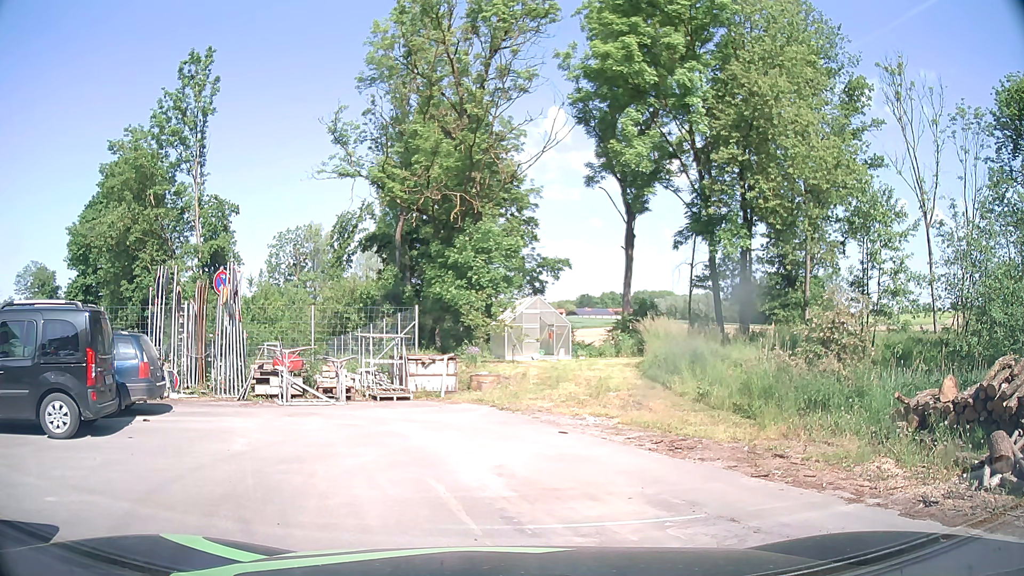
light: Day
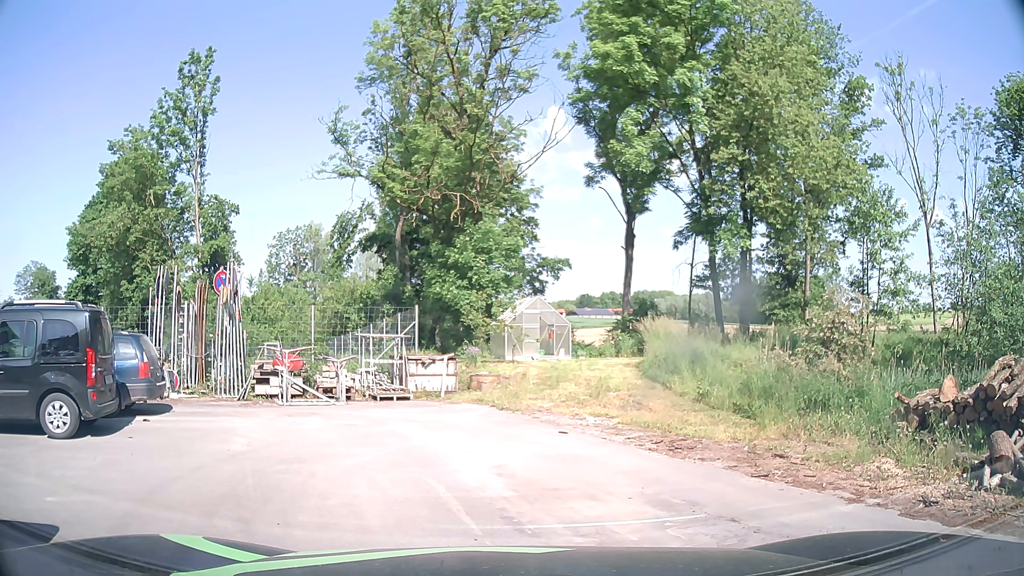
(0.0, 0.0) m; 0°
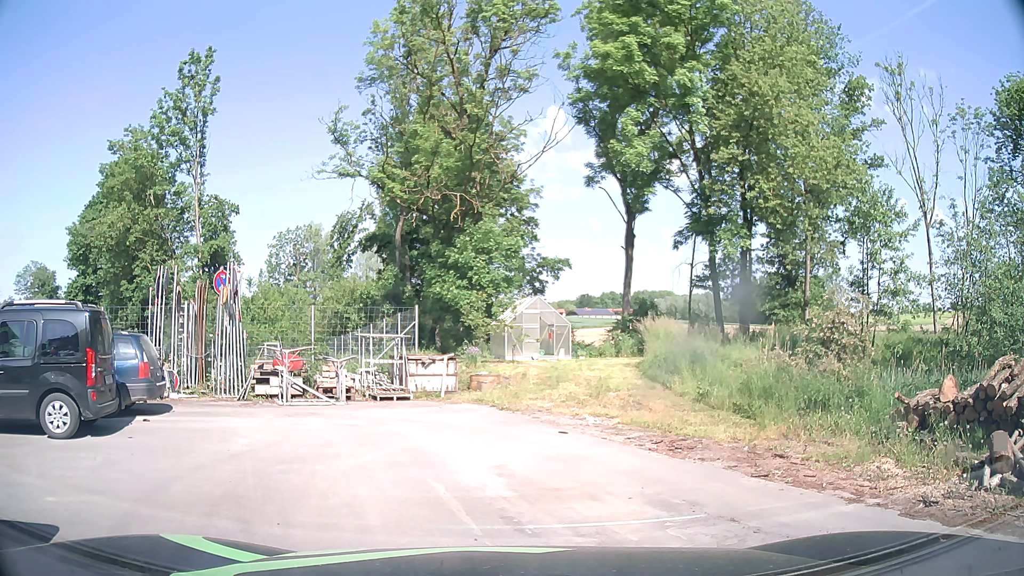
(0.0, 0.0) m; 0°
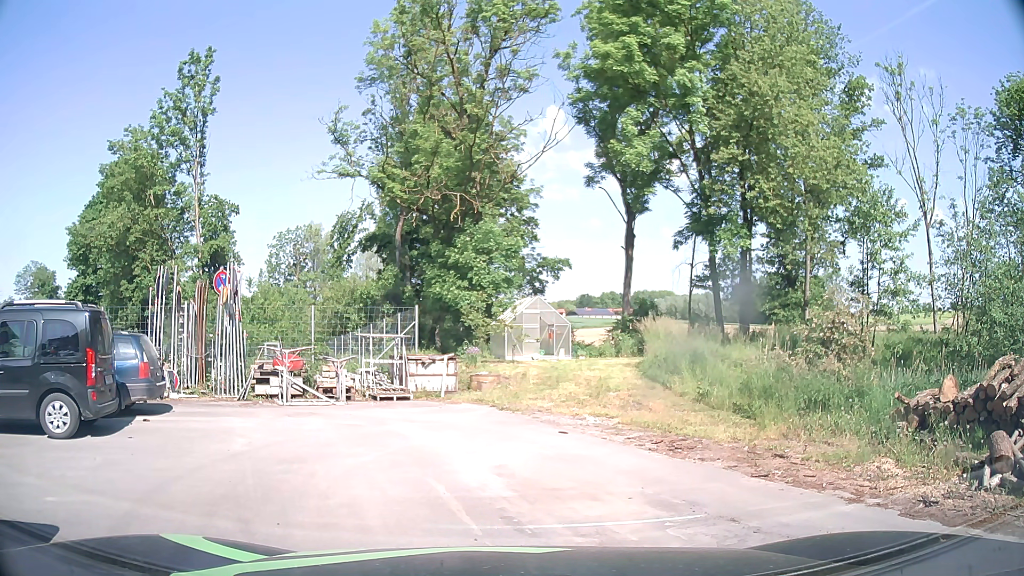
(0.0, 0.0) m; 0°
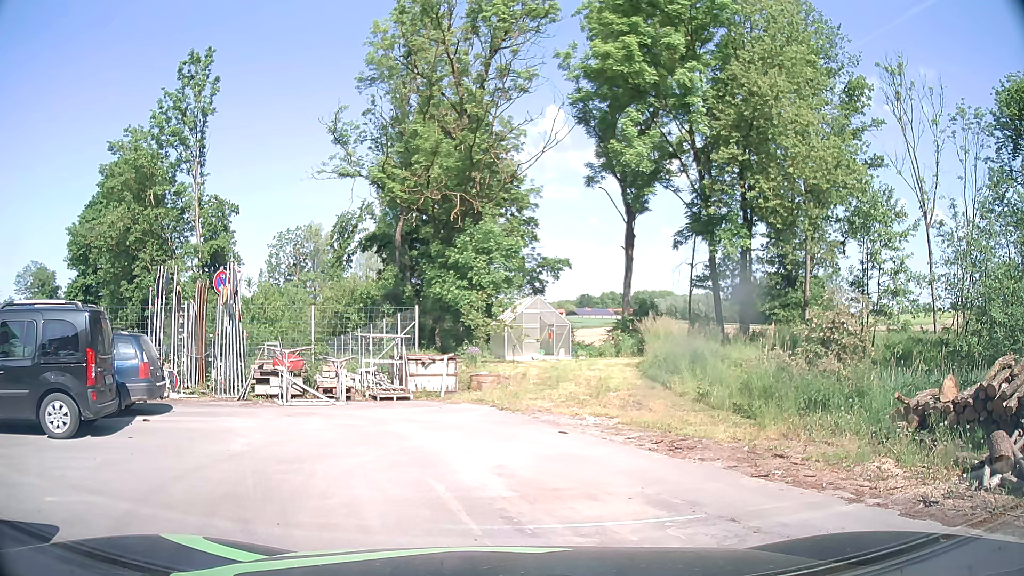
(0.0, 0.0) m; 0°
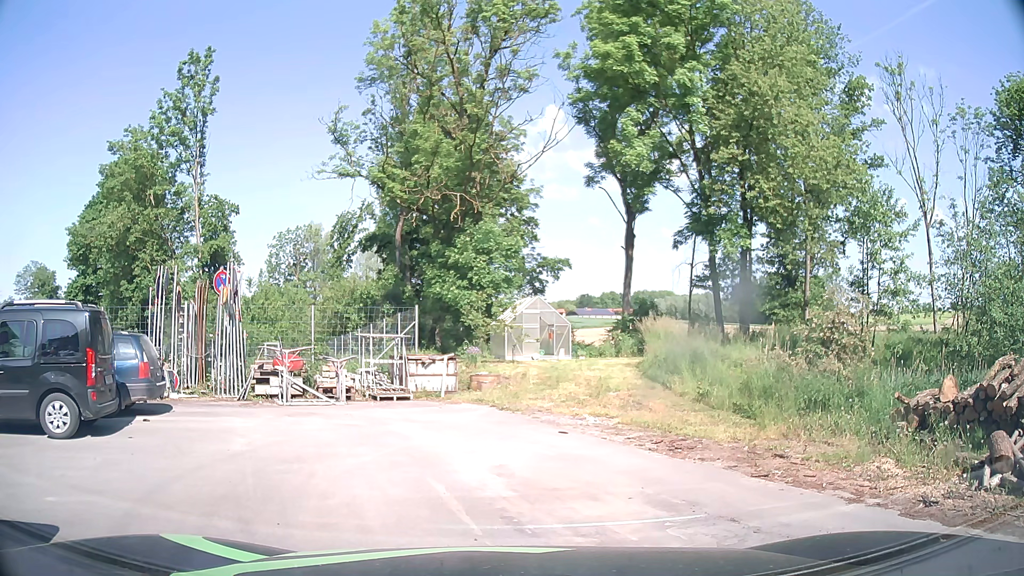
(0.0, 0.0) m; 0°
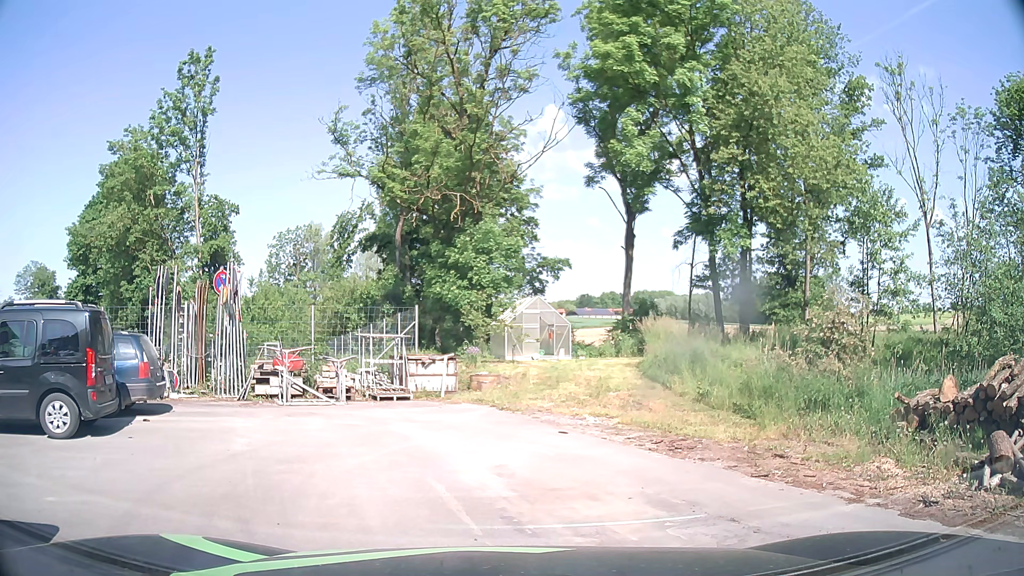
(0.0, 0.0) m; 0°
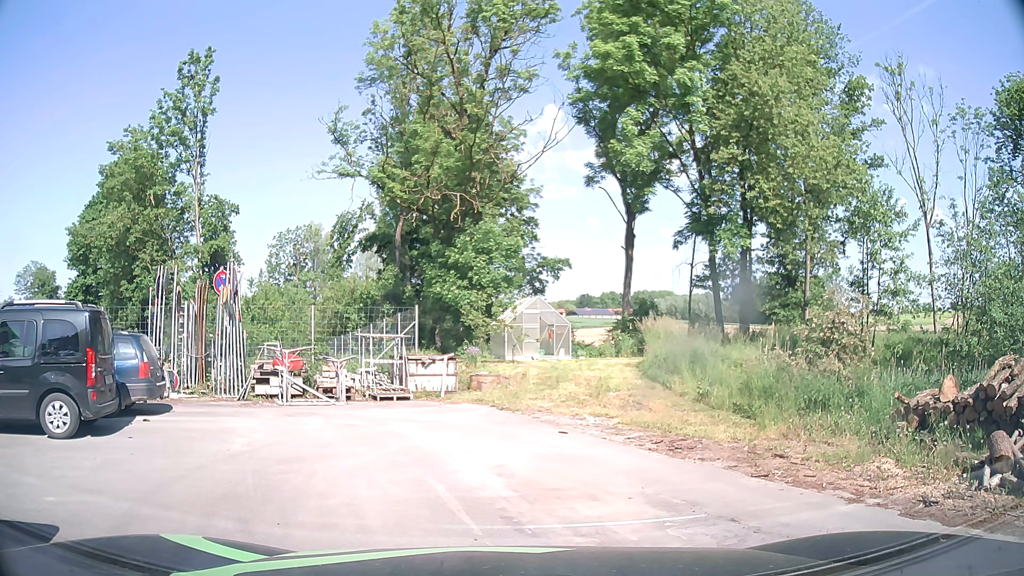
(0.0, 0.0) m; 0°
